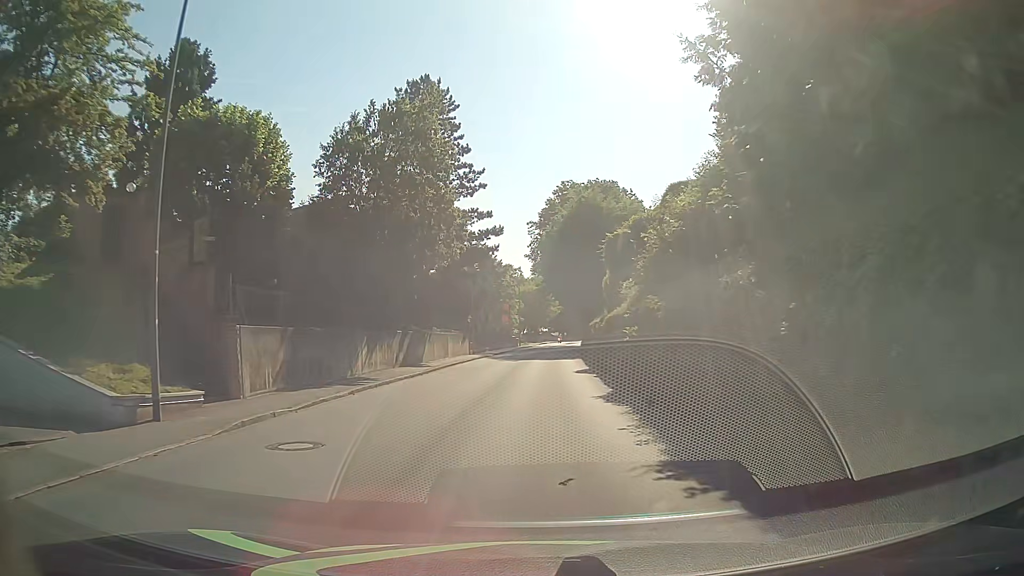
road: tertiary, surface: asphalt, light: Day
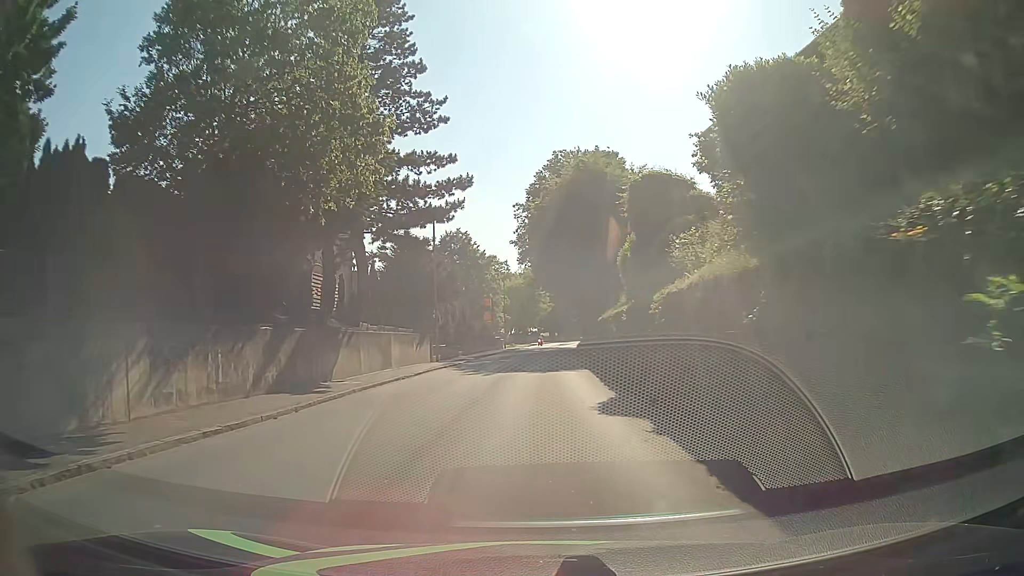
(0.0, +13.3) m; 0°
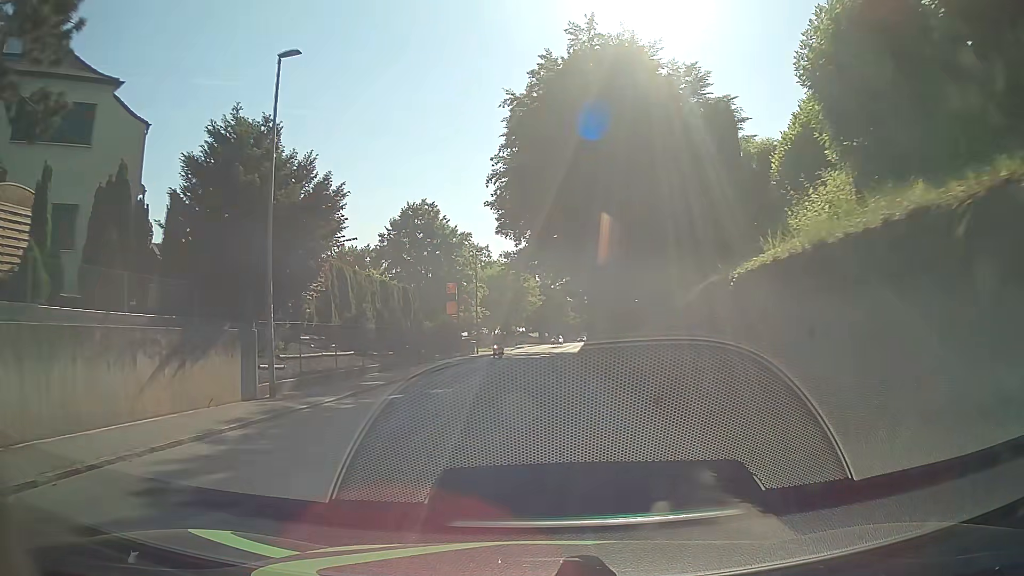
(+0.2, +22.3) m; 0°
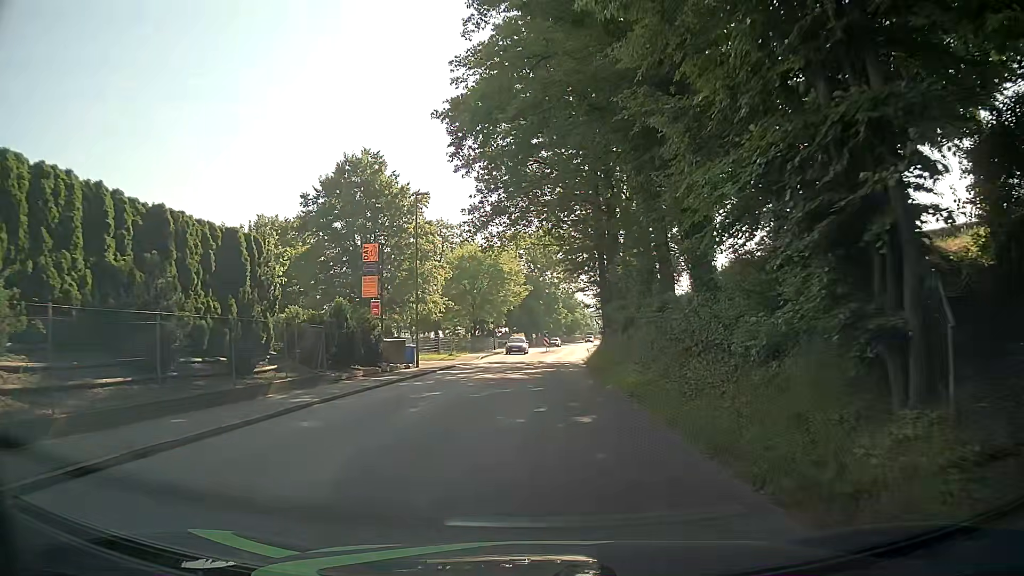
(+0.3, +22.3) m; +1°
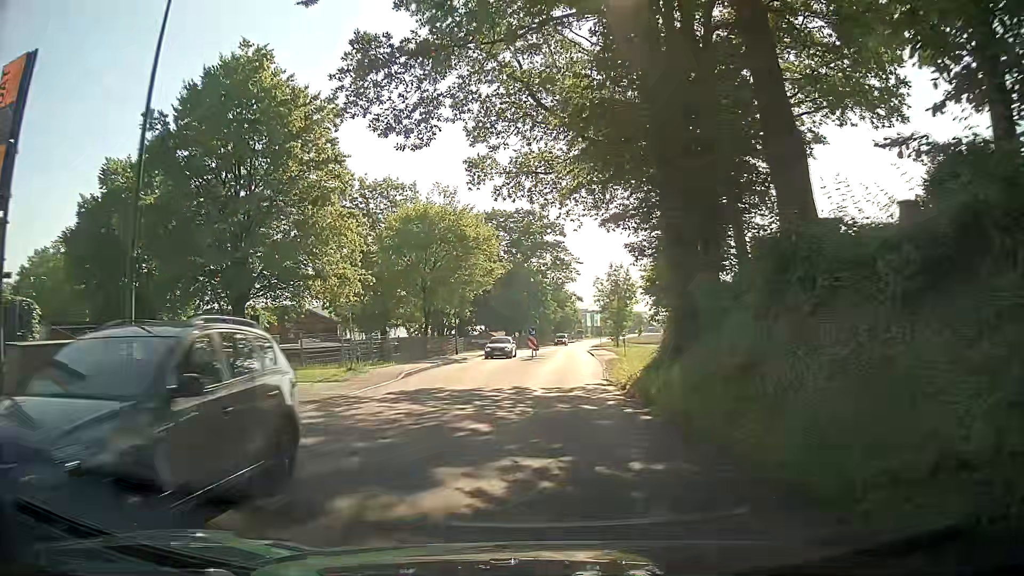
(+0.2, +22.4) m; +1°
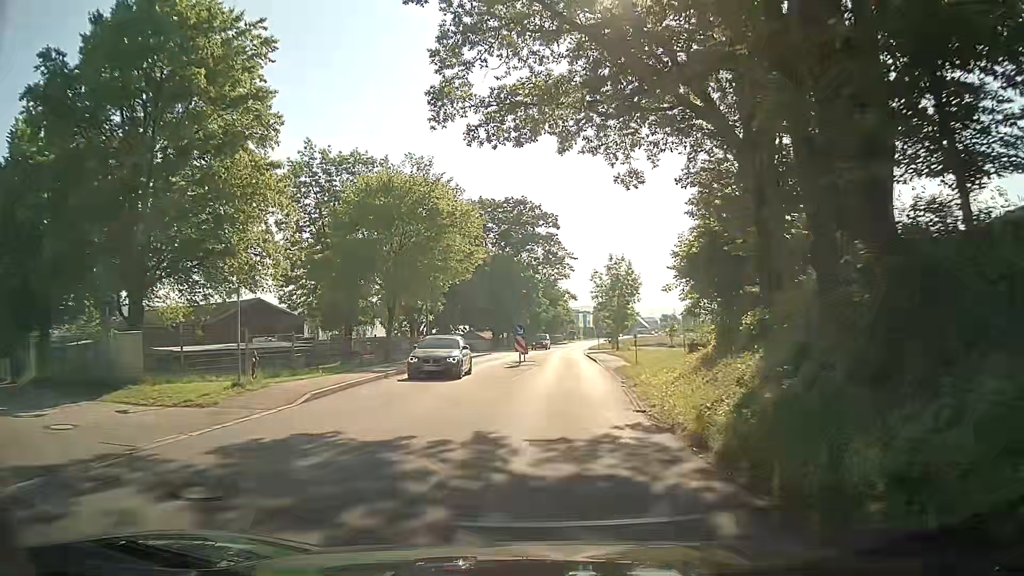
(+0.1, +9.0) m; 0°
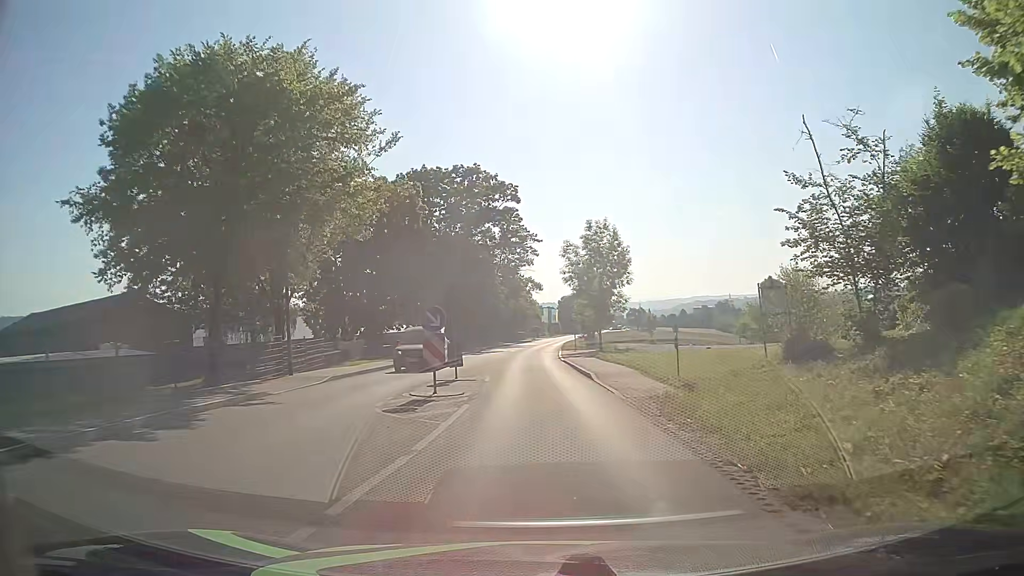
(+0.8, +18.0) m; +5°
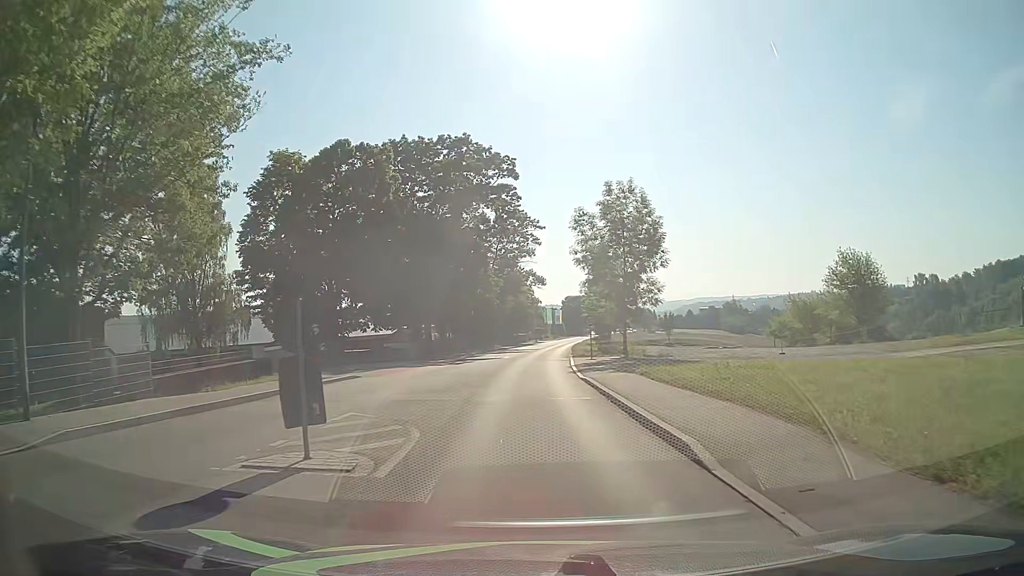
(-0.1, +13.6) m; 0°
(0, +10) (0, +20) (0, +30) (0, +40) (0, +50) (+1, +60) (+1, +70) (+2, +80) (+2, +90) (+3, +100) m
